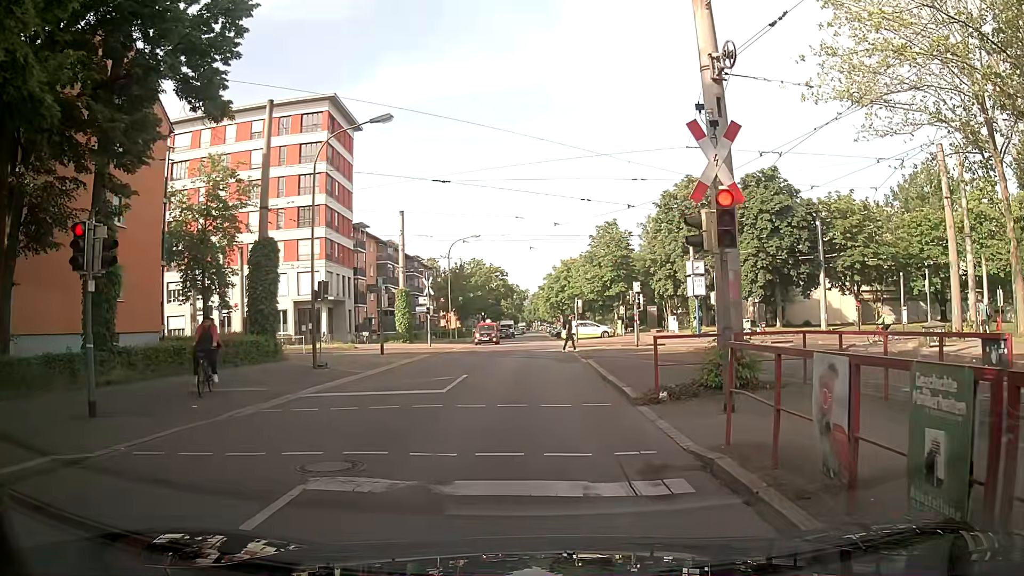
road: residential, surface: asphalt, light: Day
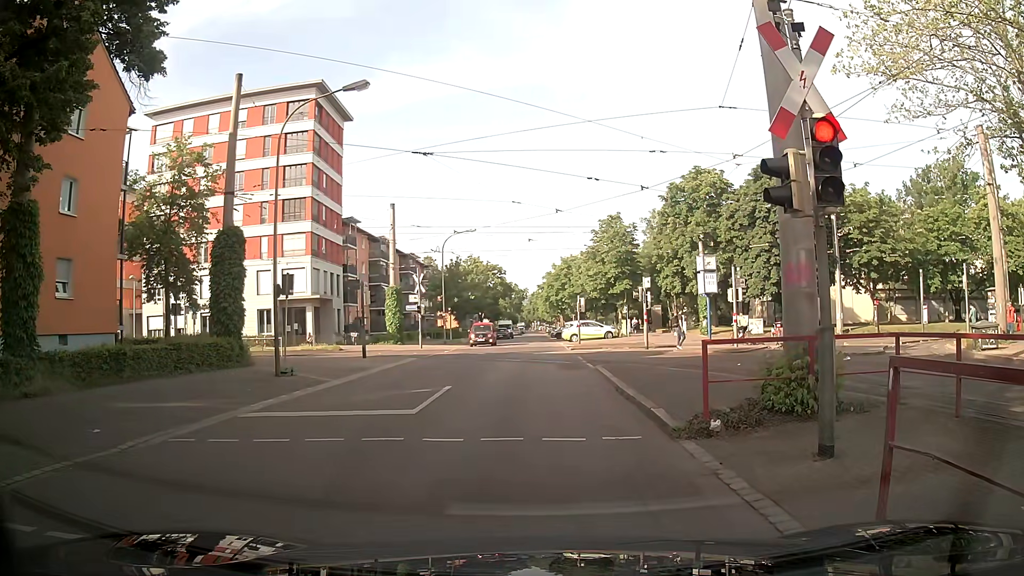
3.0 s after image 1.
(0.0, +3.1) m; +1°
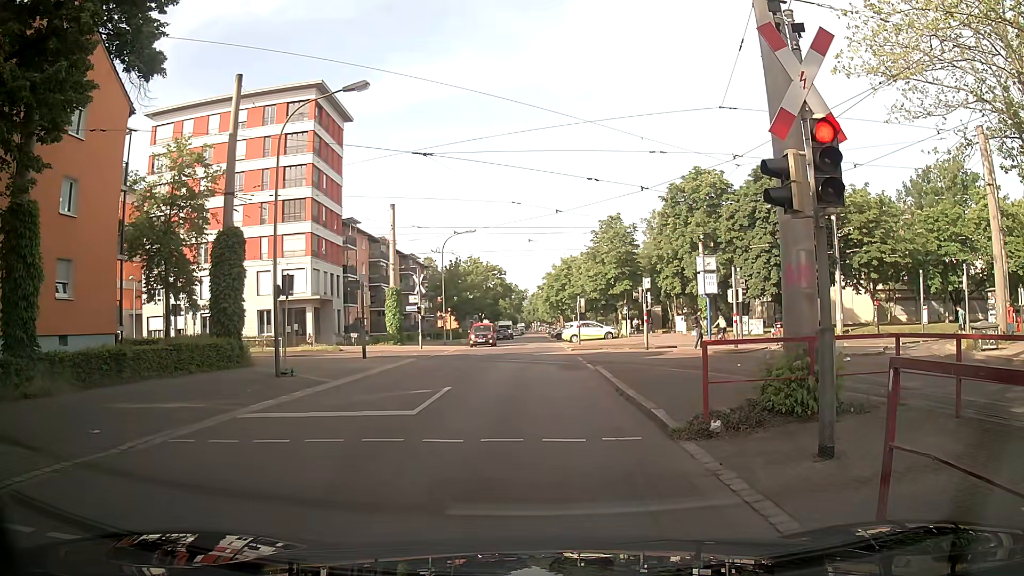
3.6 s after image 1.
(0.0, 0.0) m; 0°
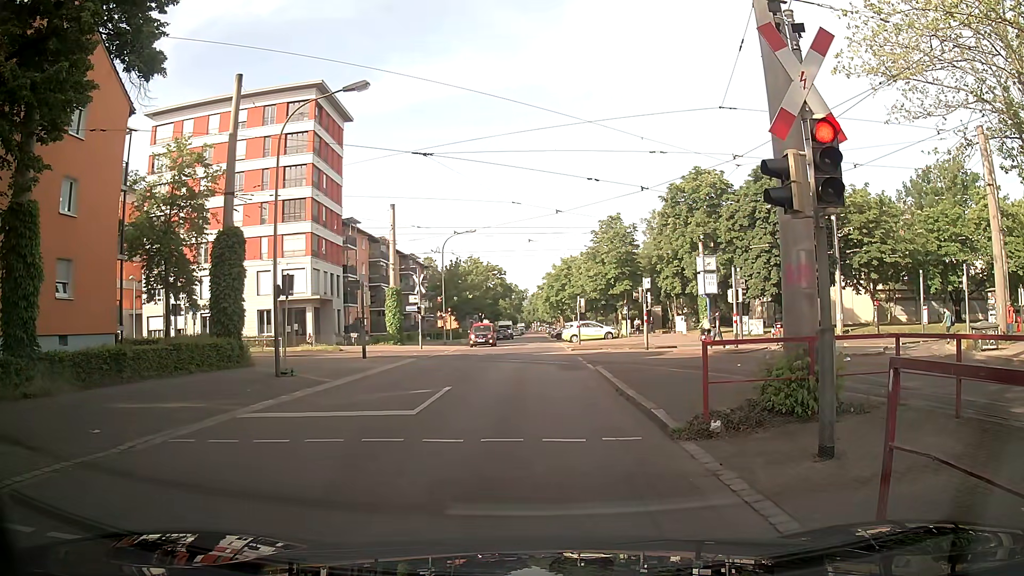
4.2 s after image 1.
(0.0, 0.0) m; 0°
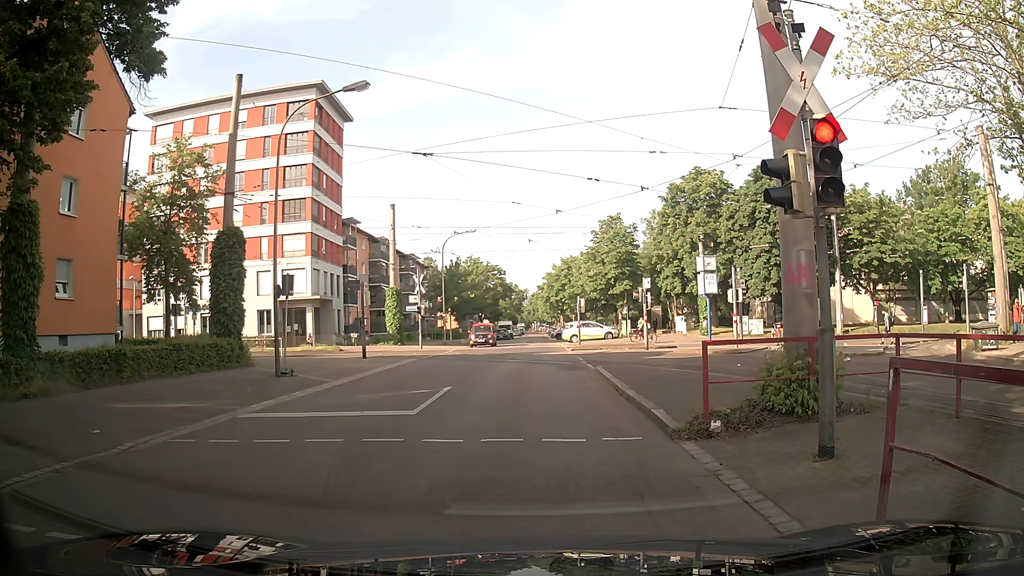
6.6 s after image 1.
(0.0, 0.0) m; 0°
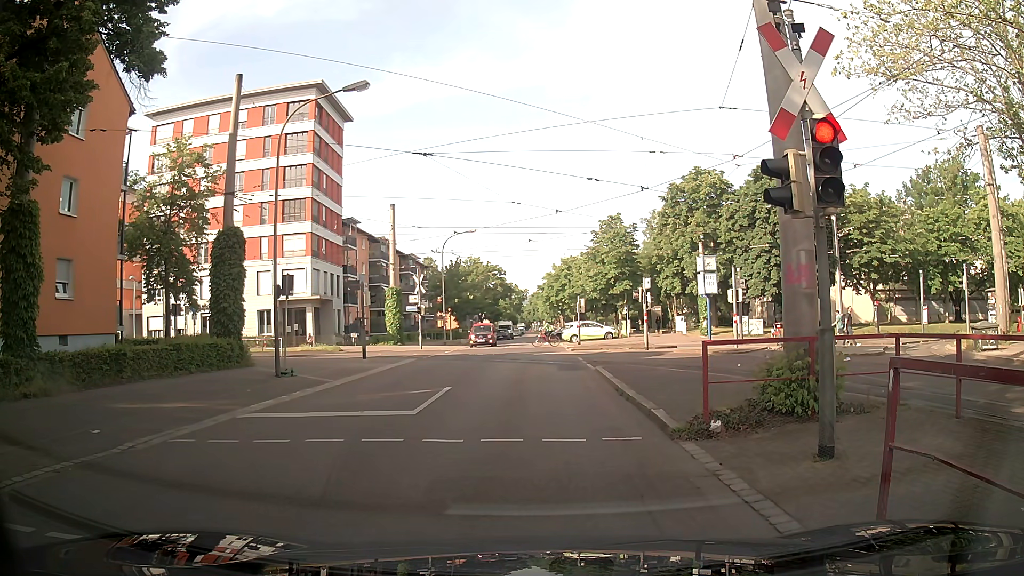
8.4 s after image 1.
(0.0, 0.0) m; 0°
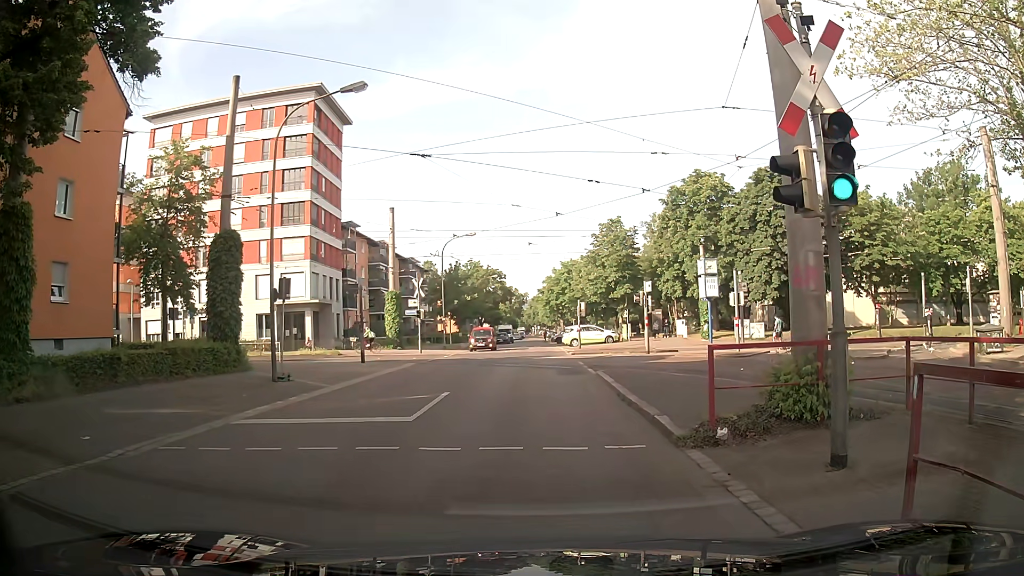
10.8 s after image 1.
(0.0, +0.3) m; 0°
